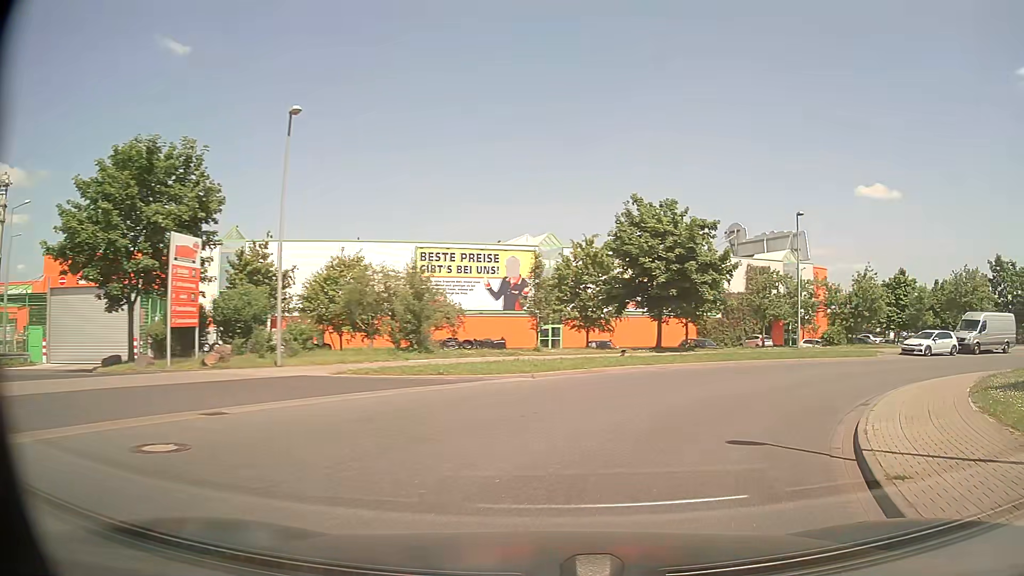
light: Day
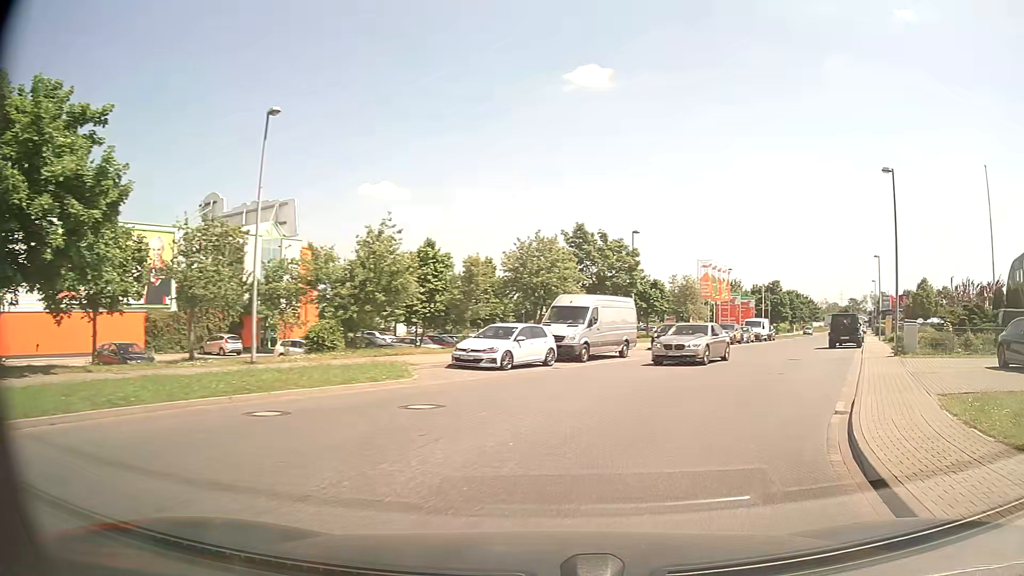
(+6.5, +16.4) m; +42°
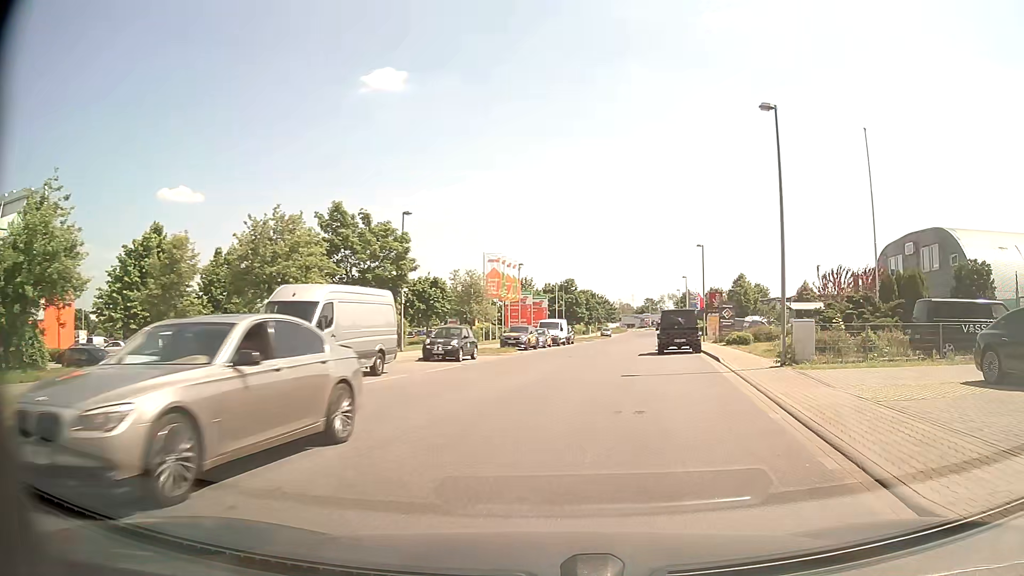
(+1.7, +8.8) m; +20°
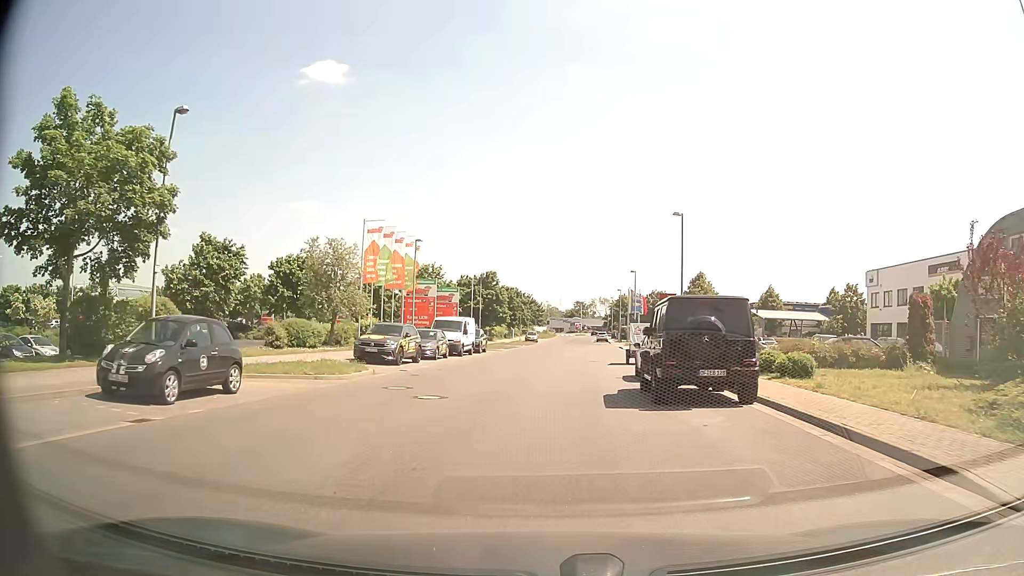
(+1.5, +17.9) m; +6°
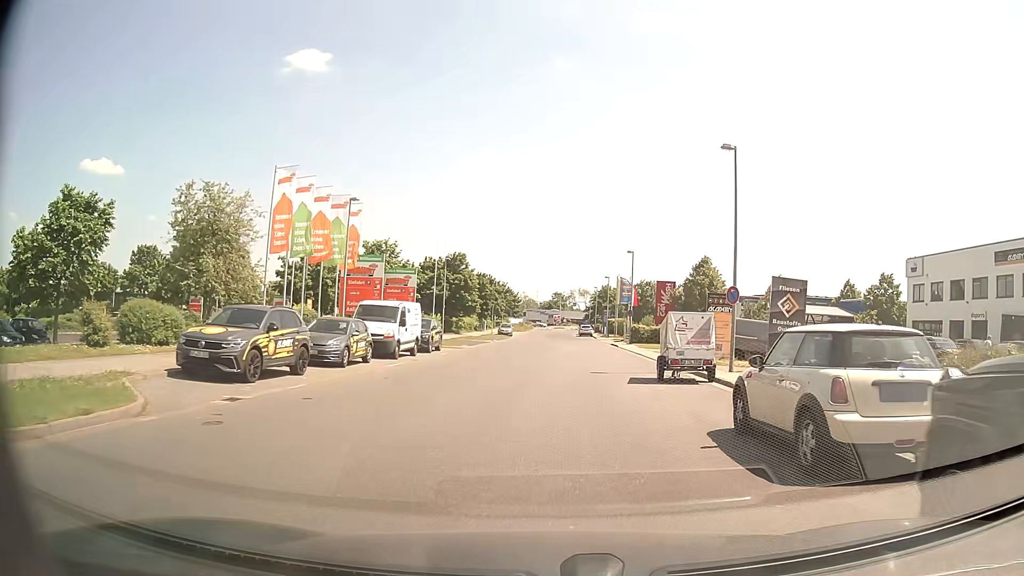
(0.0, +12.4) m; +2°
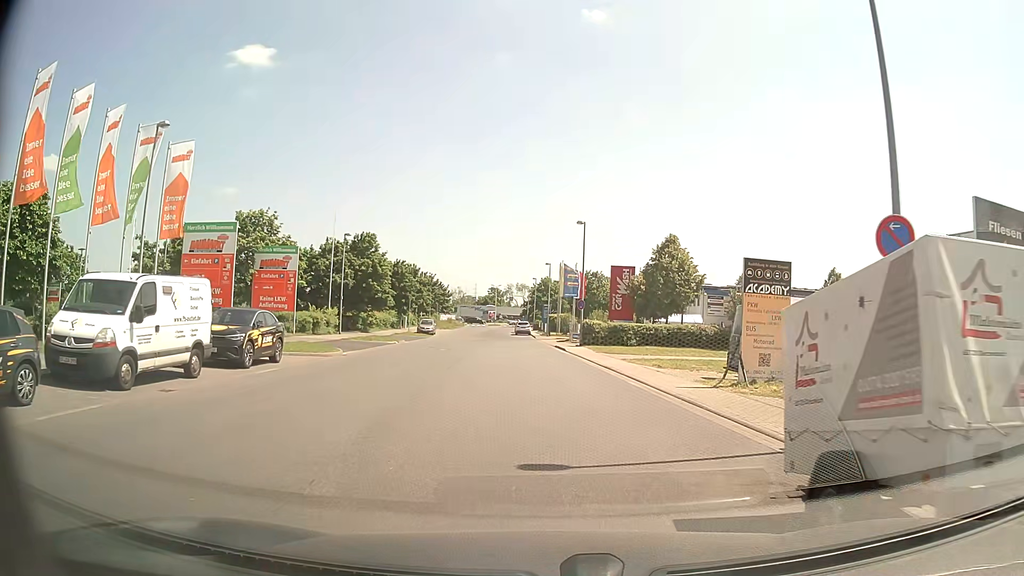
(+1.0, +14.0) m; +5°
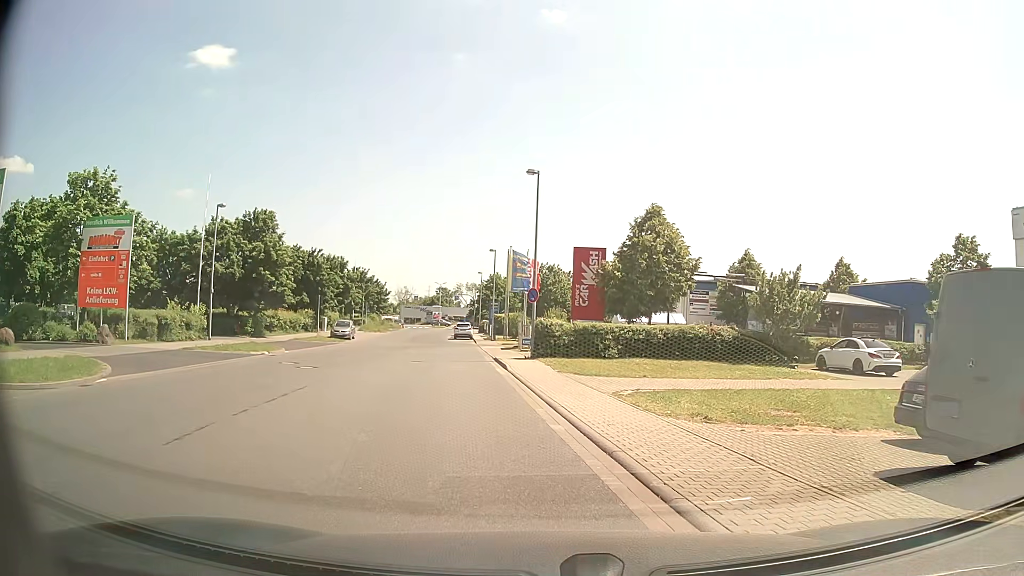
(+0.9, +14.0) m; +5°
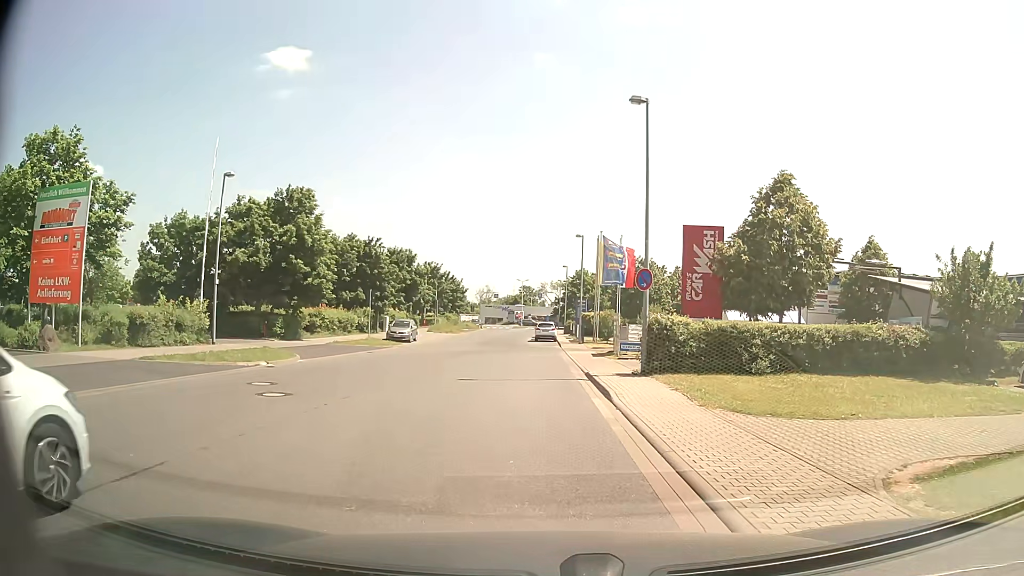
(-0.6, +8.9) m; -8°
